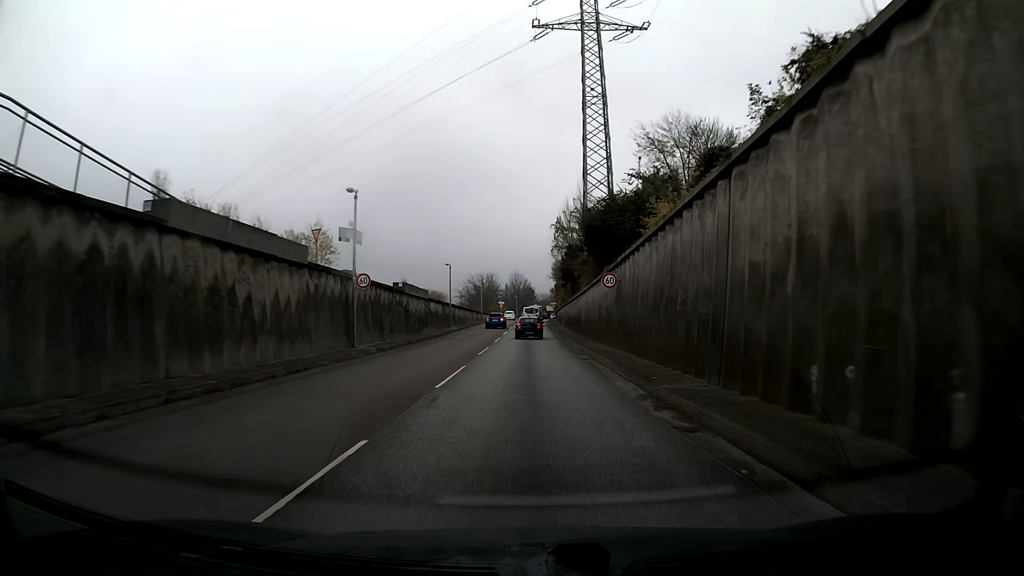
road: trunk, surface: asphalt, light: Day
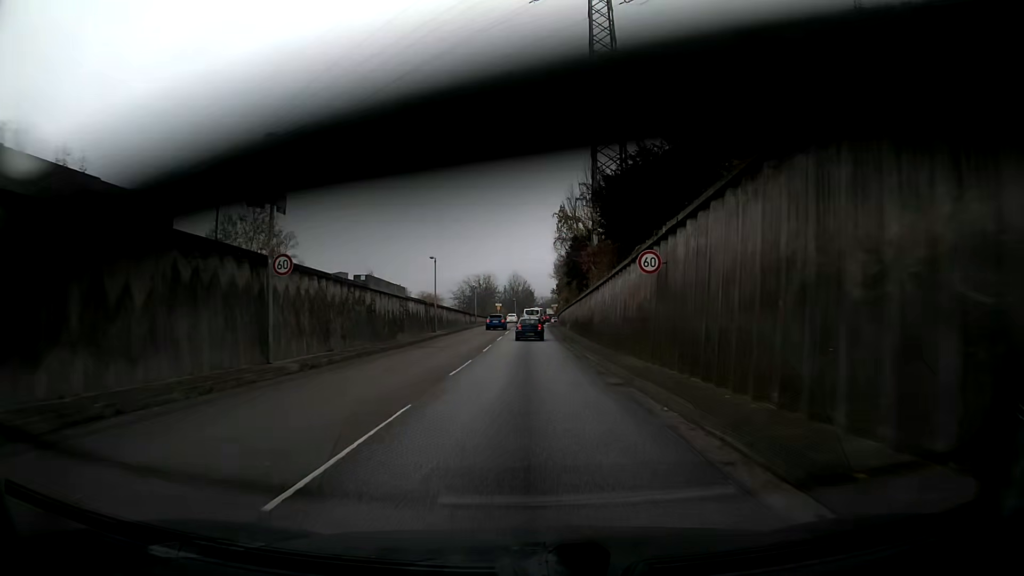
(0.0, +8.8) m; 0°
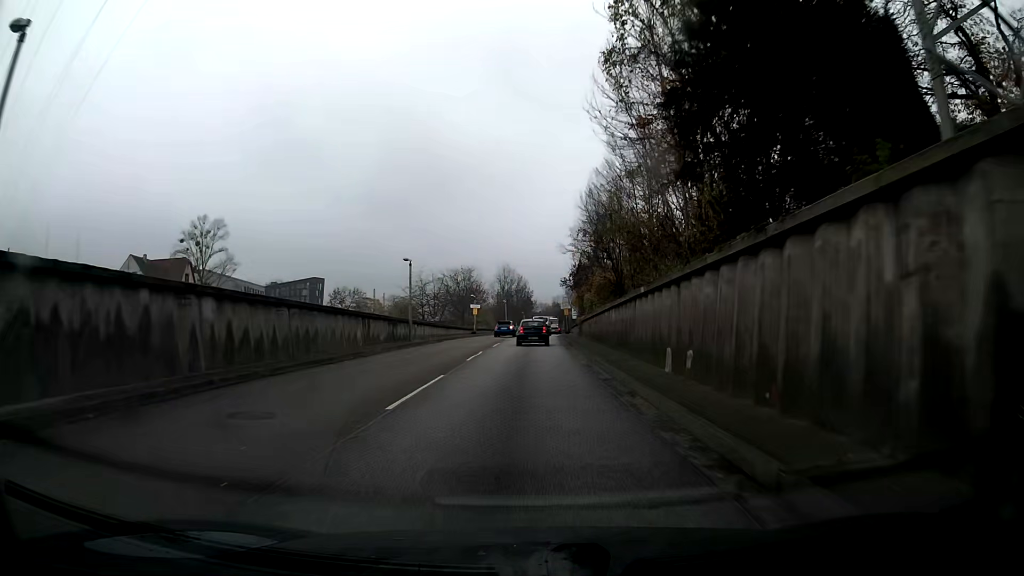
(+0.1, +43.1) m; 0°
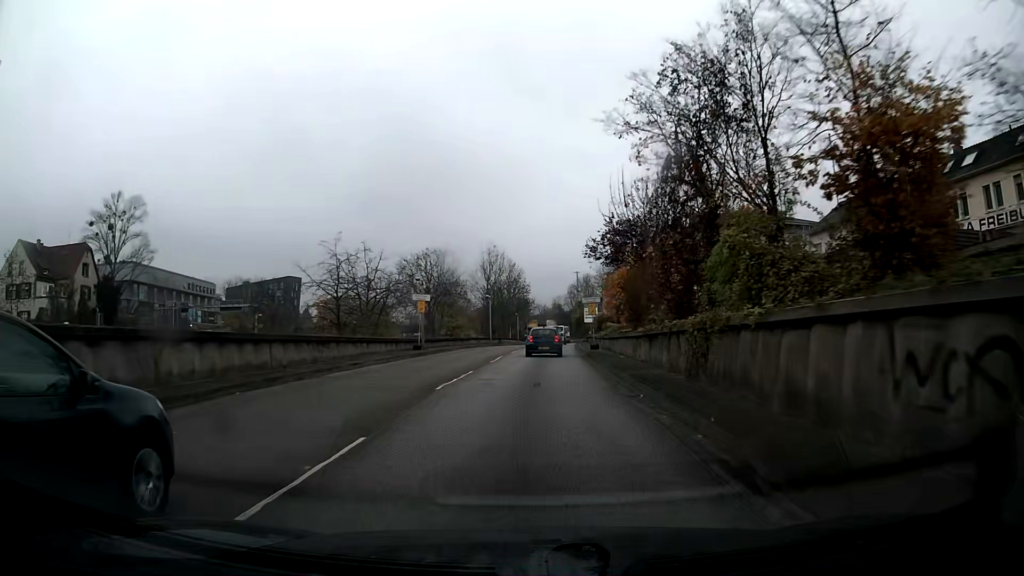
(+0.1, +32.6) m; 0°
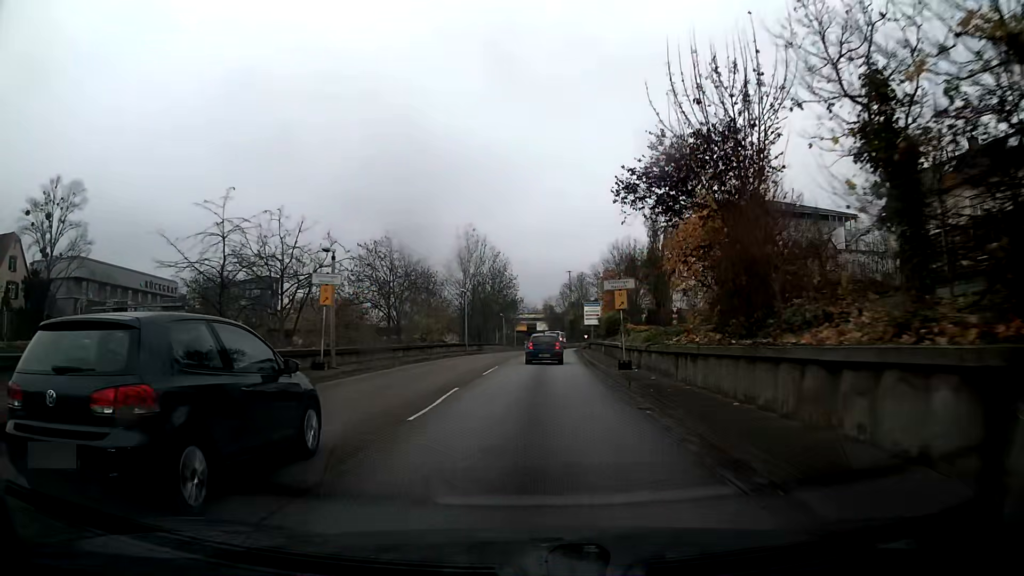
(+0.1, +15.8) m; +1°
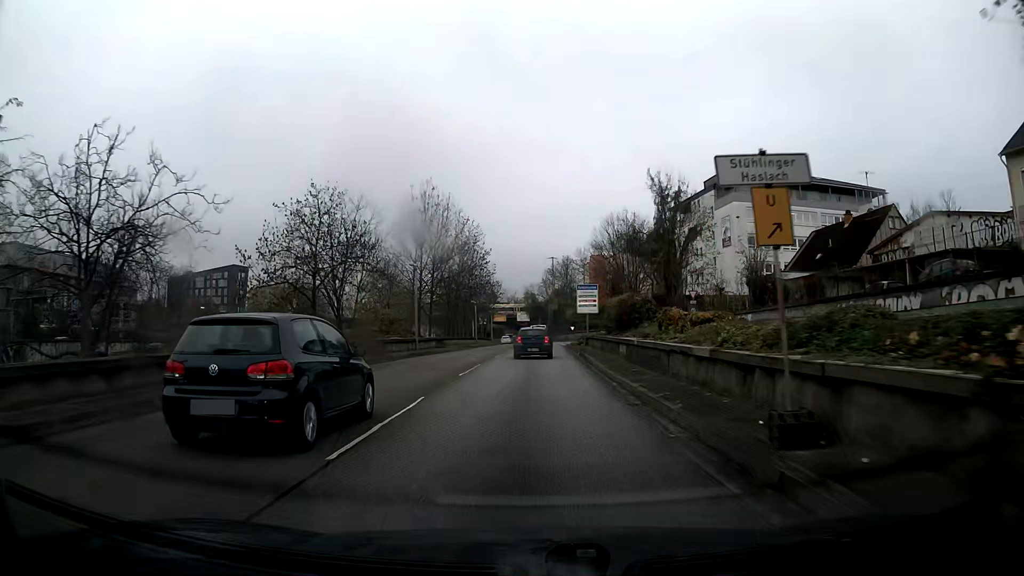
(+0.2, +15.6) m; +1°
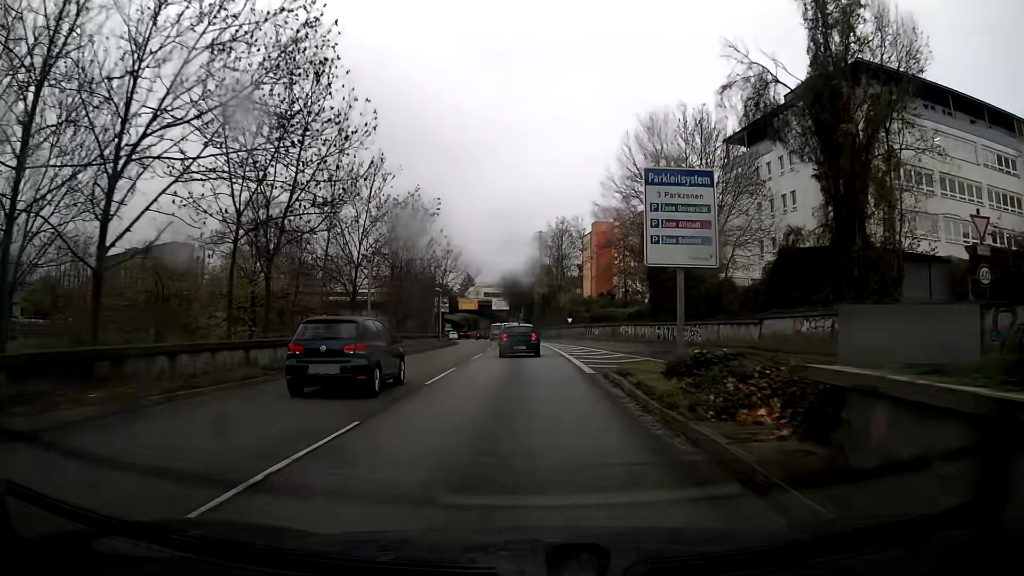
(+0.6, +39.4) m; +1°
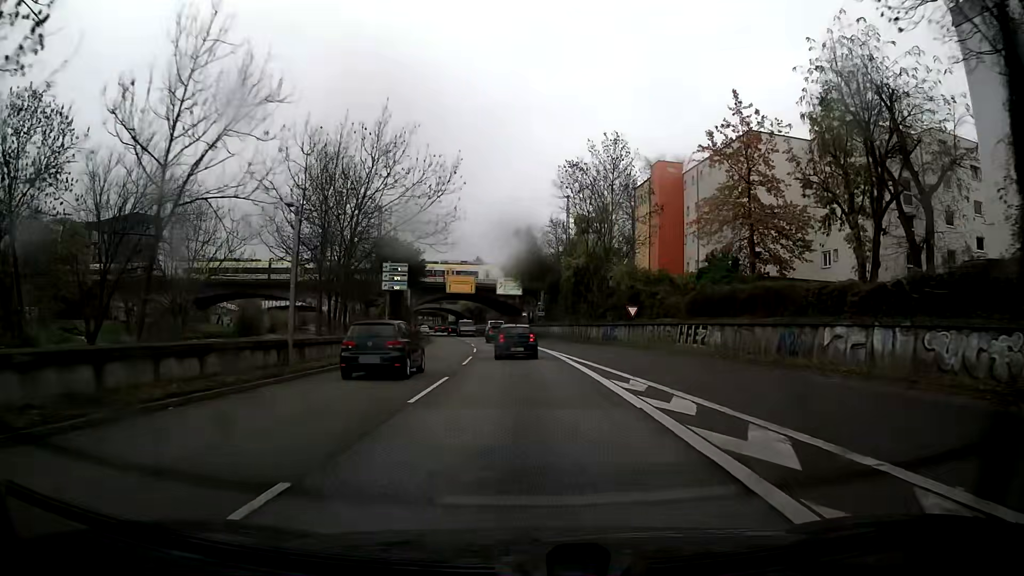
(-0.5, +39.8) m; -2°
